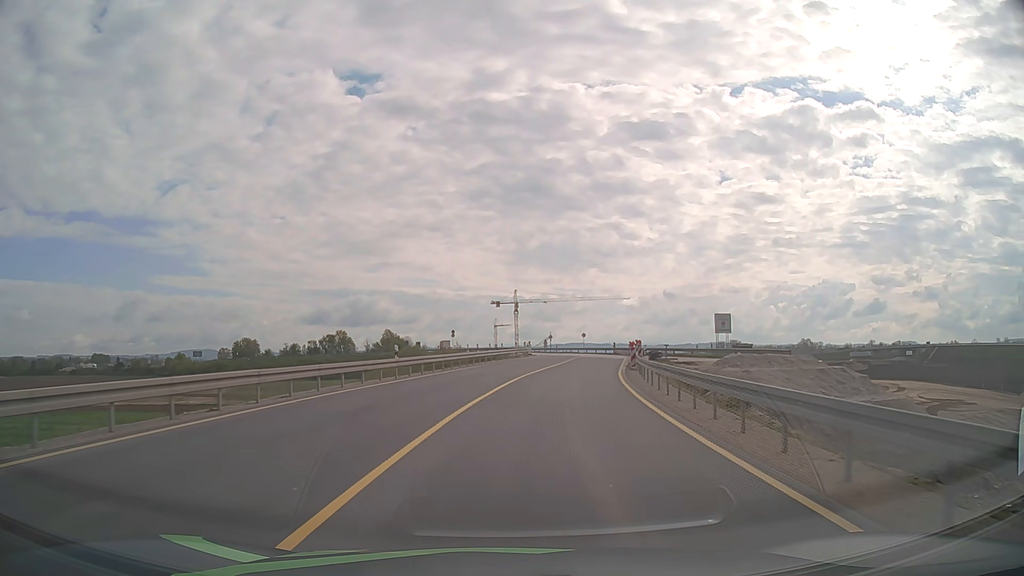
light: Day
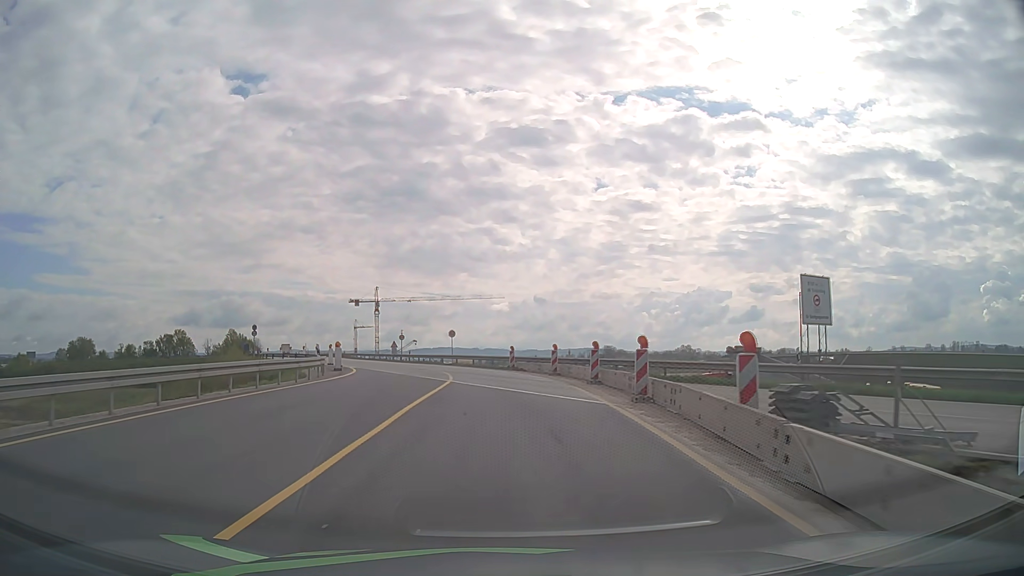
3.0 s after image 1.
(+4.2, +38.9) m; +11°
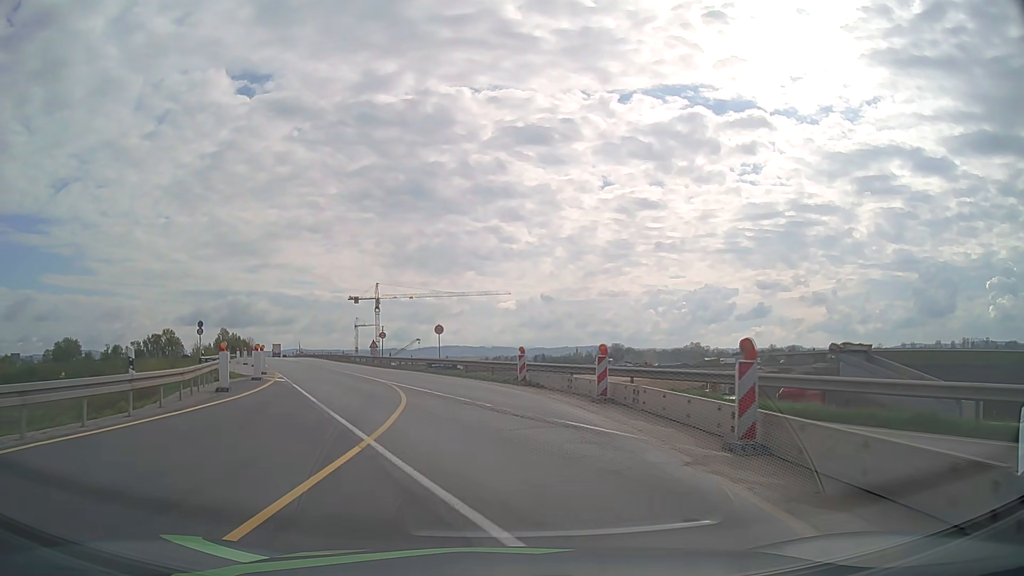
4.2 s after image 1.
(+0.1, +15.0) m; 0°
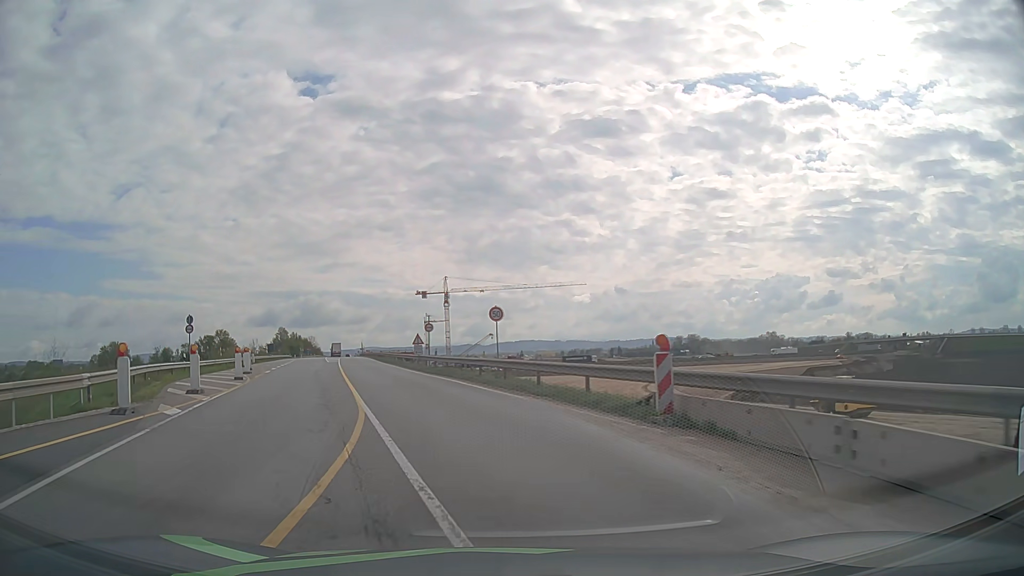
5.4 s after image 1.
(-0.6, +14.7) m; -6°
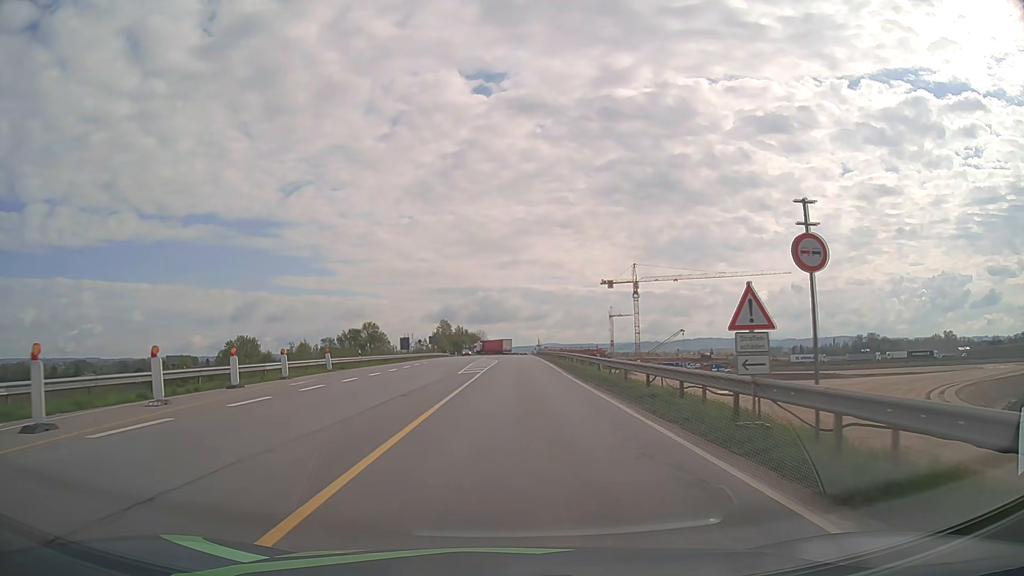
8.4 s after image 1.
(-7.0, +36.1) m; -16°
(0, +10) (0, +20) (0, +30) (0, +40) (+1, +50) (+1, +60) (+1, +70) (+1, +80) (+1, +90) (+1, +100) m
